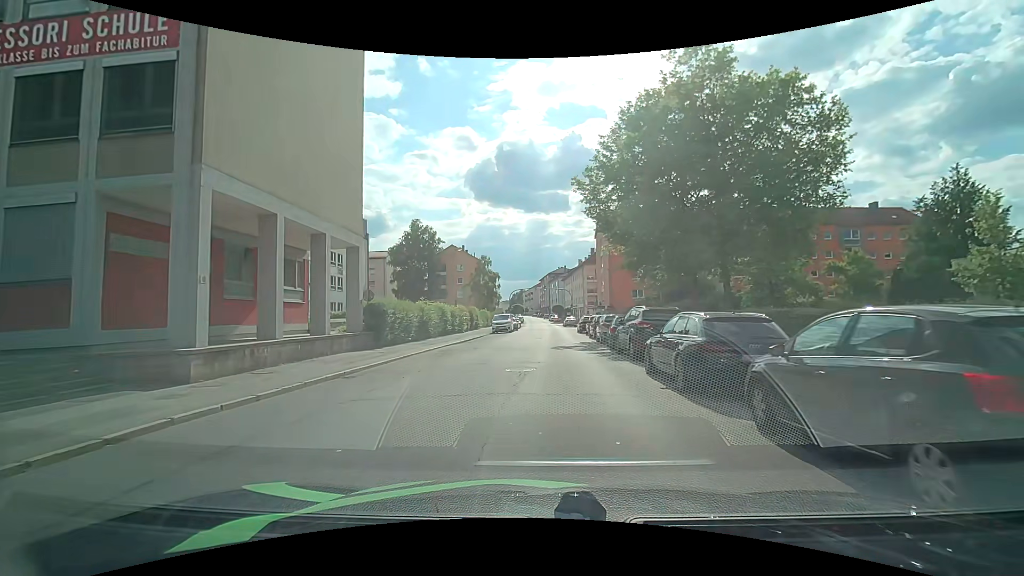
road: tertiary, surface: asphalt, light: Day
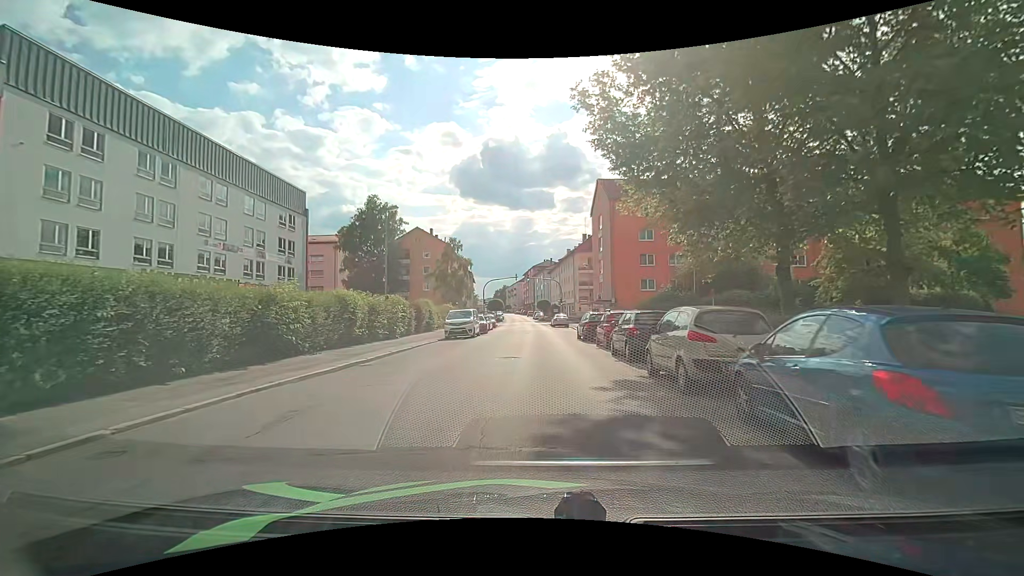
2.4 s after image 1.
(+0.3, +17.1) m; +2°
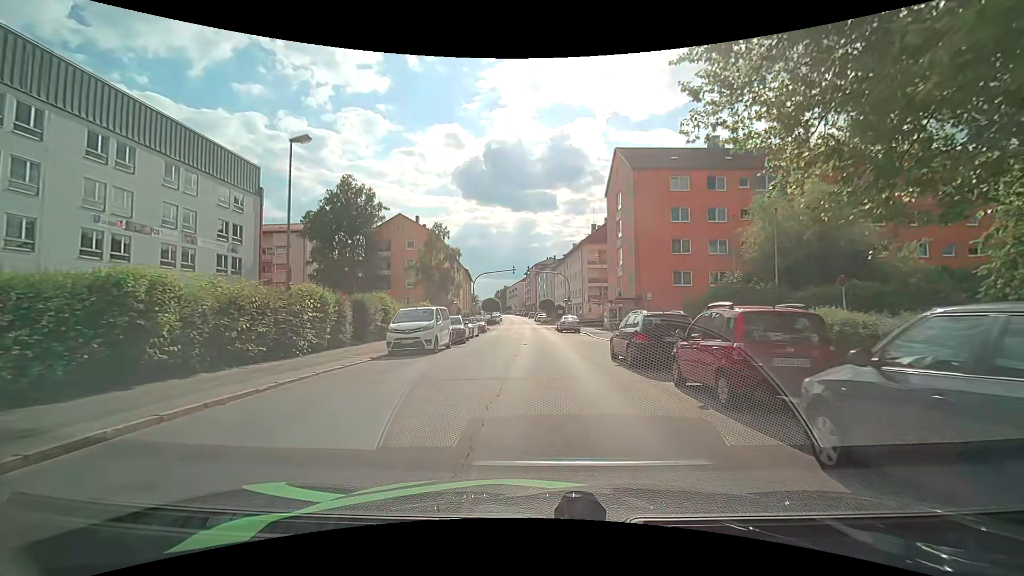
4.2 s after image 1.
(-0.1, +12.4) m; -1°
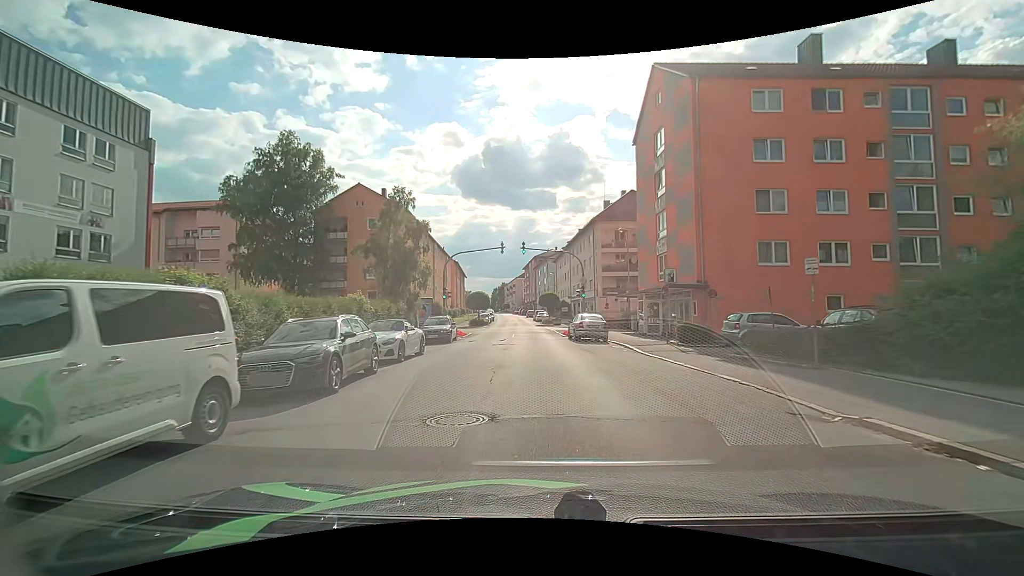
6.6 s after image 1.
(+0.1, +16.7) m; 0°
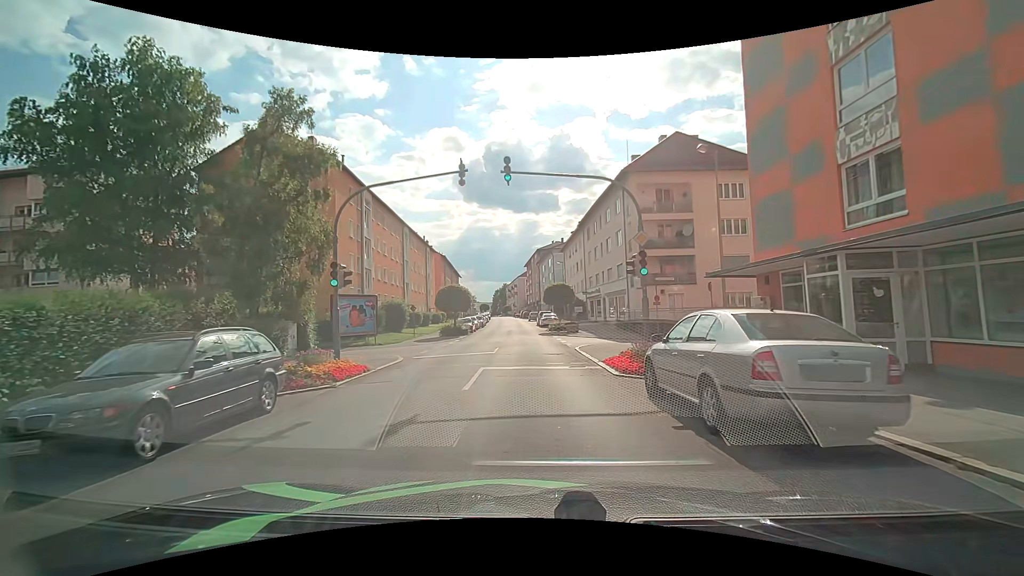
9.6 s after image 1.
(+0.1, +20.1) m; -1°
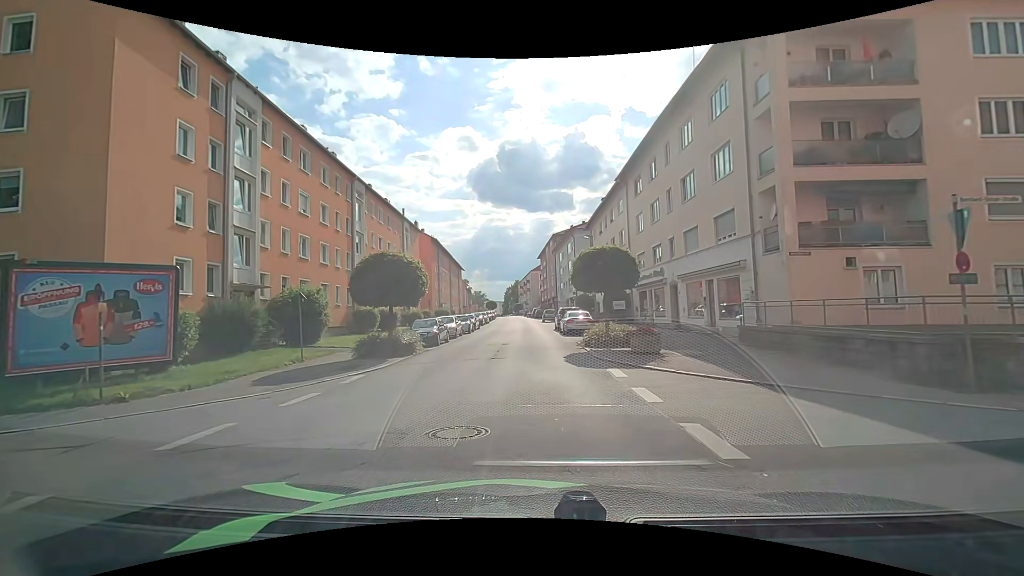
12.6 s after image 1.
(-0.1, +21.1) m; -1°
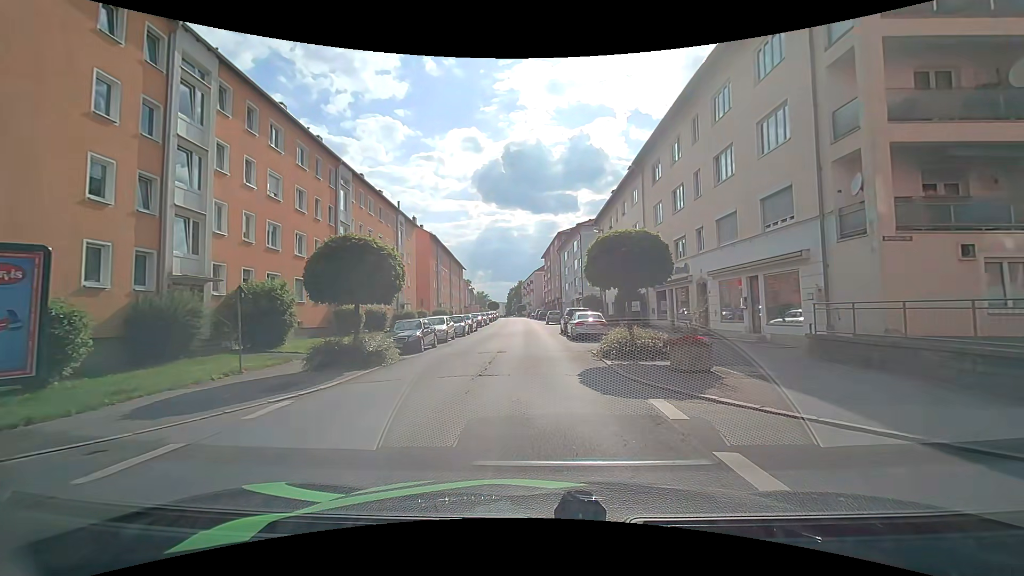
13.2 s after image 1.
(-0.1, +4.2) m; -1°
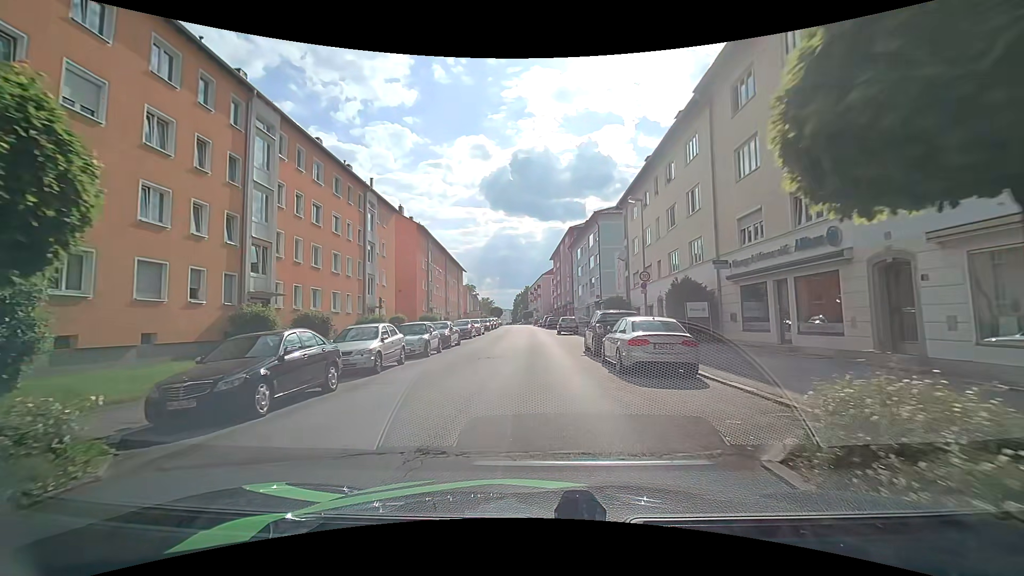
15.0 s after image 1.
(-0.1, +12.5) m; -1°
(0, +10) (0, +20) (0, +30) (-1, +40) (-1, +50) (-1, +60) (-2, +70) (-2, +80) (-3, +90) (-3, +100) m
